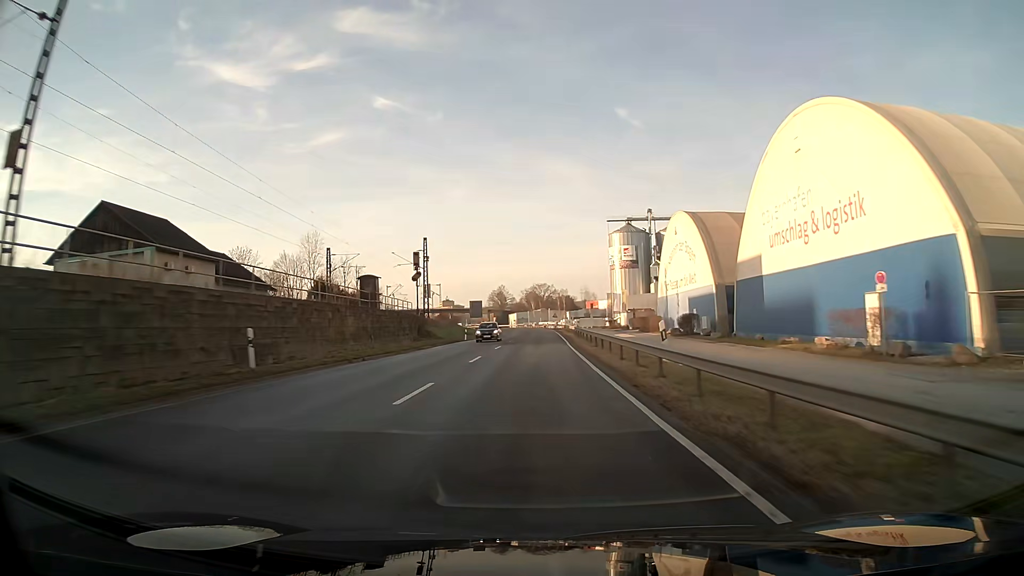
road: primary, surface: asphalt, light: Day
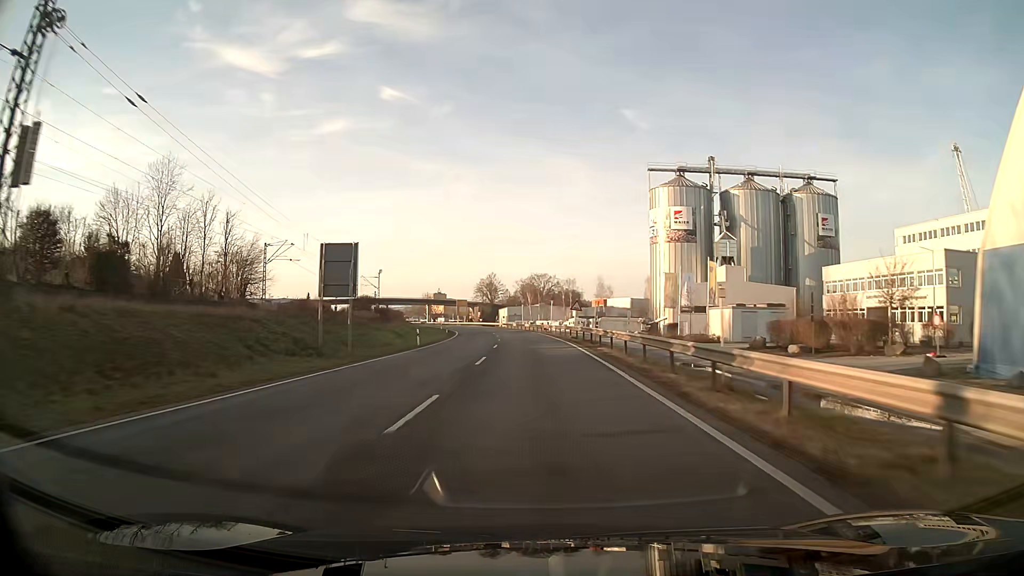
(+0.2, +63.8) m; 0°
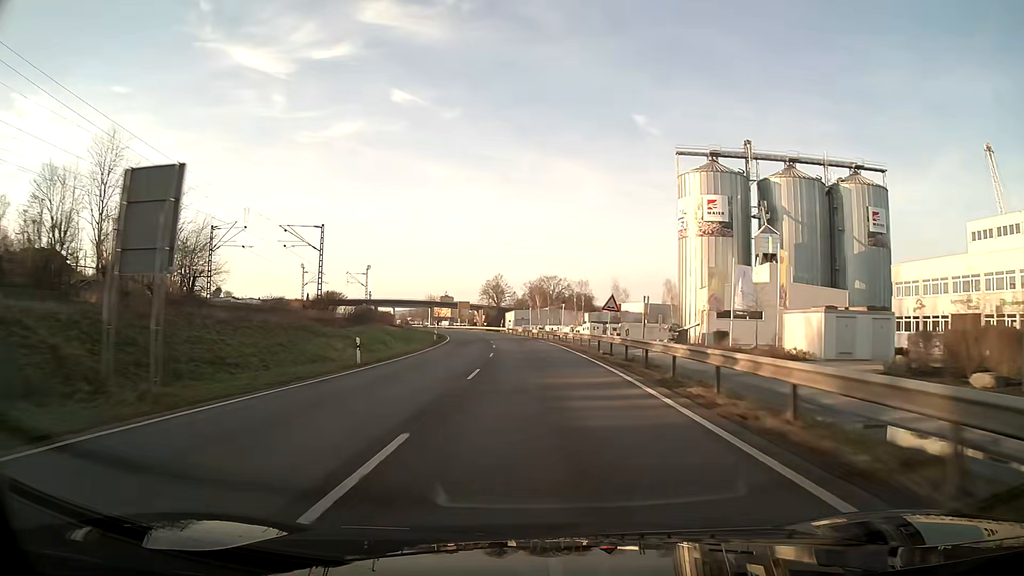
(-0.1, +16.0) m; -1°
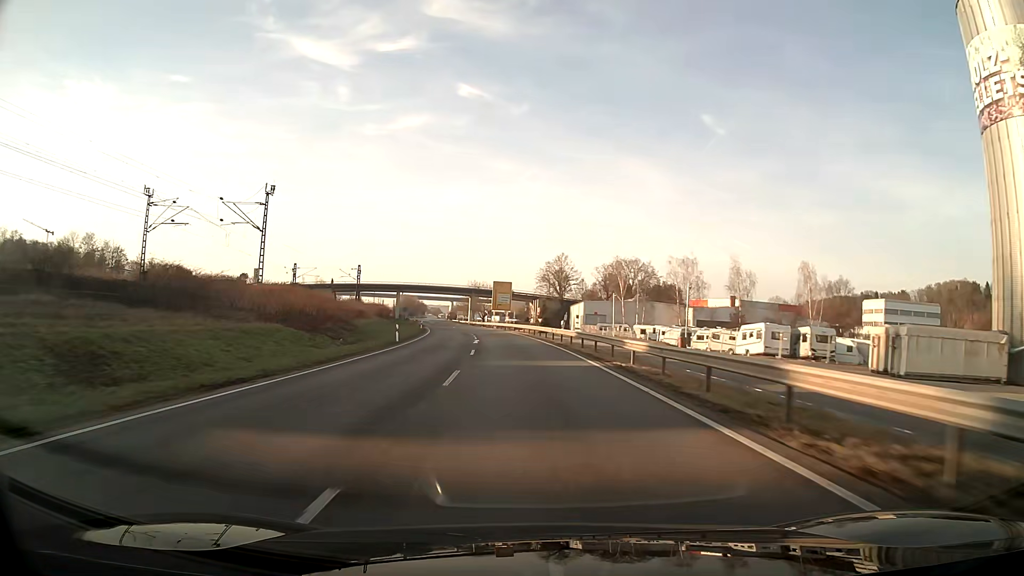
(-2.8, +63.7) m; -6°
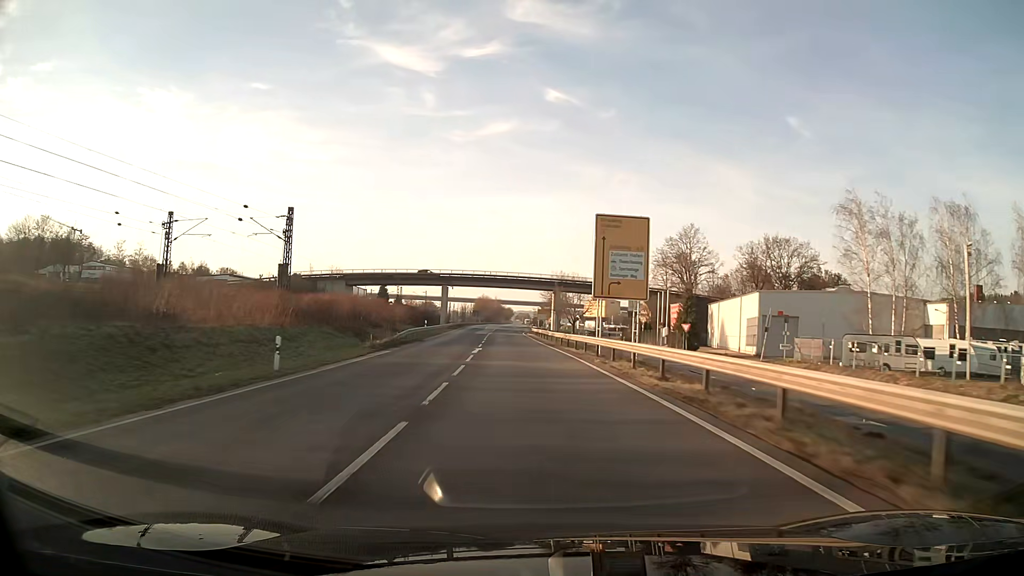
(-4.2, +63.7) m; -8°
